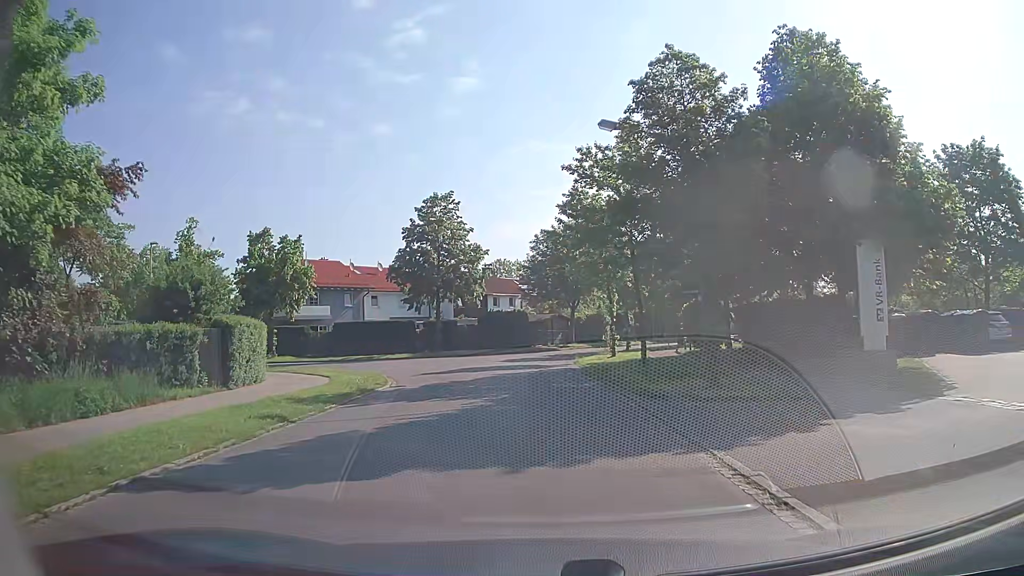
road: residential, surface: asphalt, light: Day
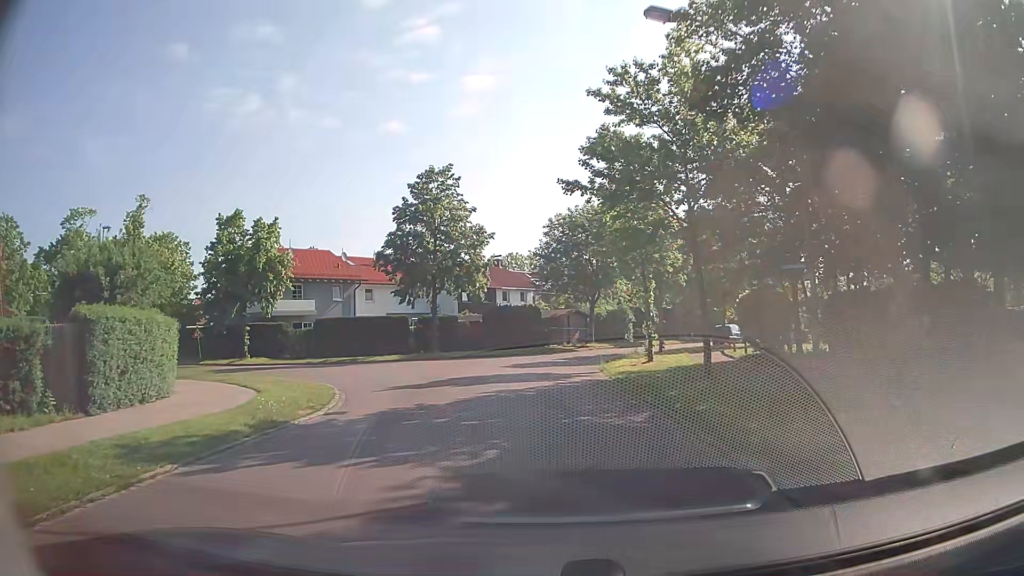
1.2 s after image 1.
(-0.1, +7.1) m; -2°
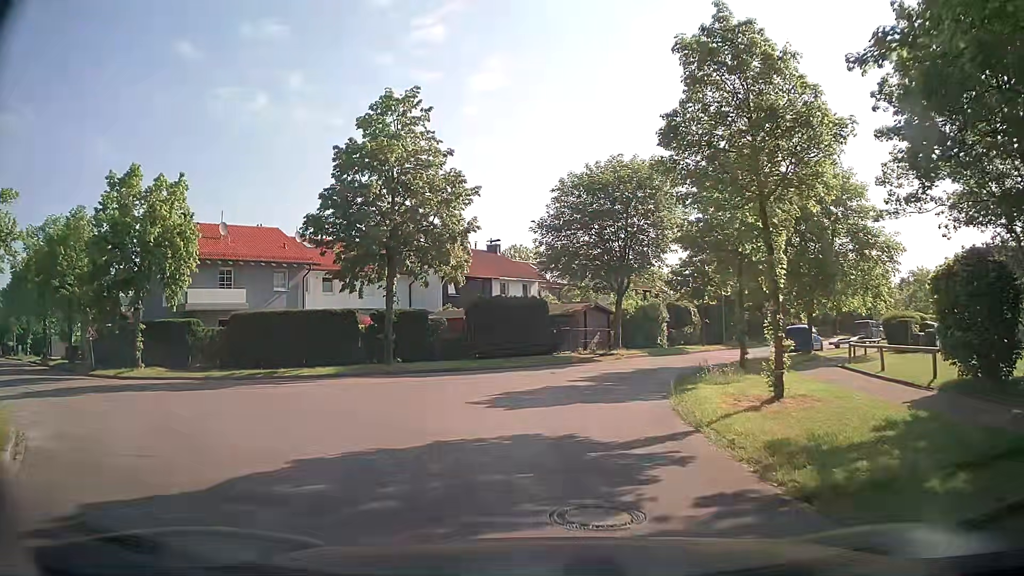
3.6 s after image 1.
(-0.1, +13.0) m; 0°
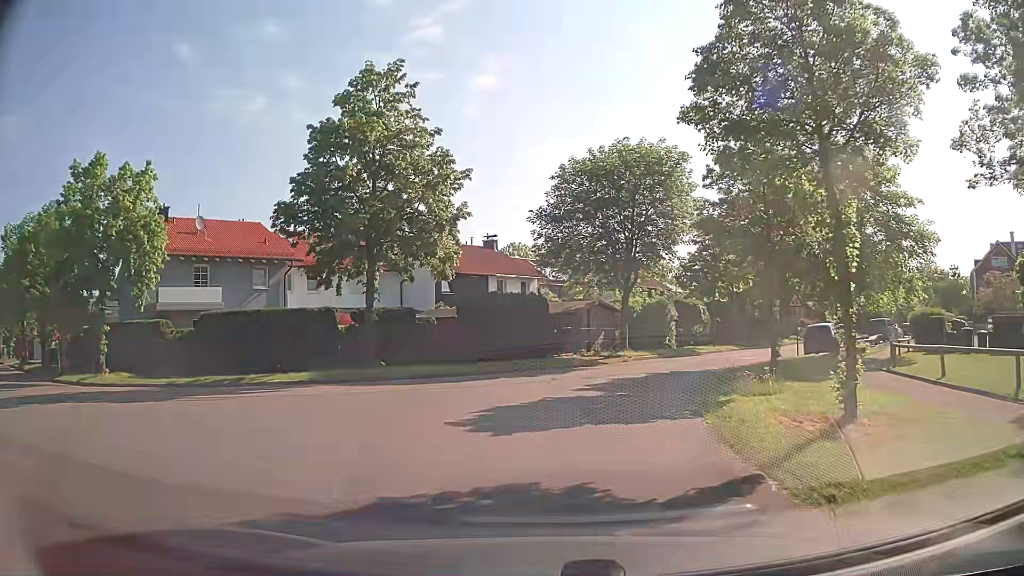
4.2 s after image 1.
(0.0, +2.9) m; 0°
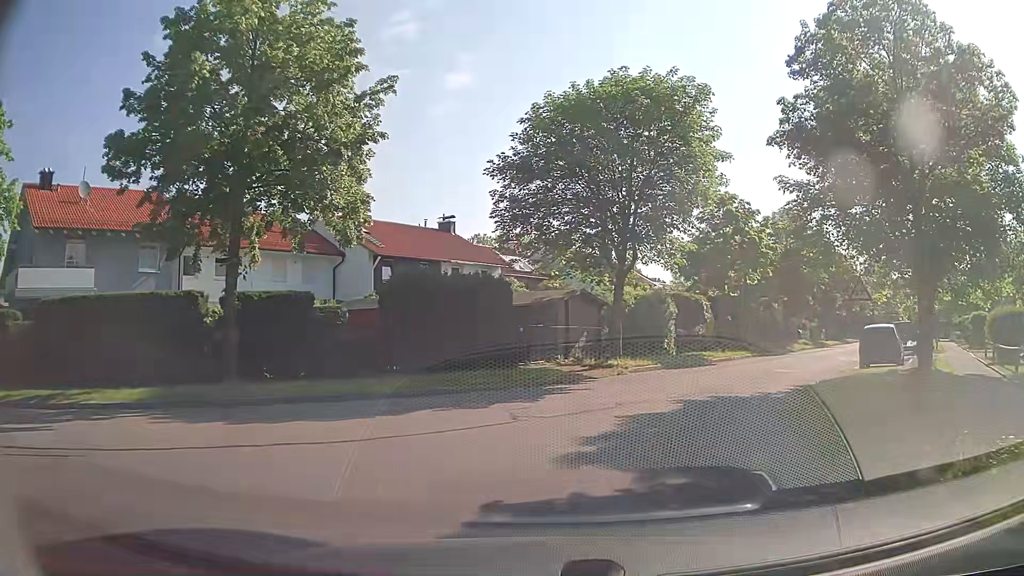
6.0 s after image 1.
(0.0, +8.9) m; +2°
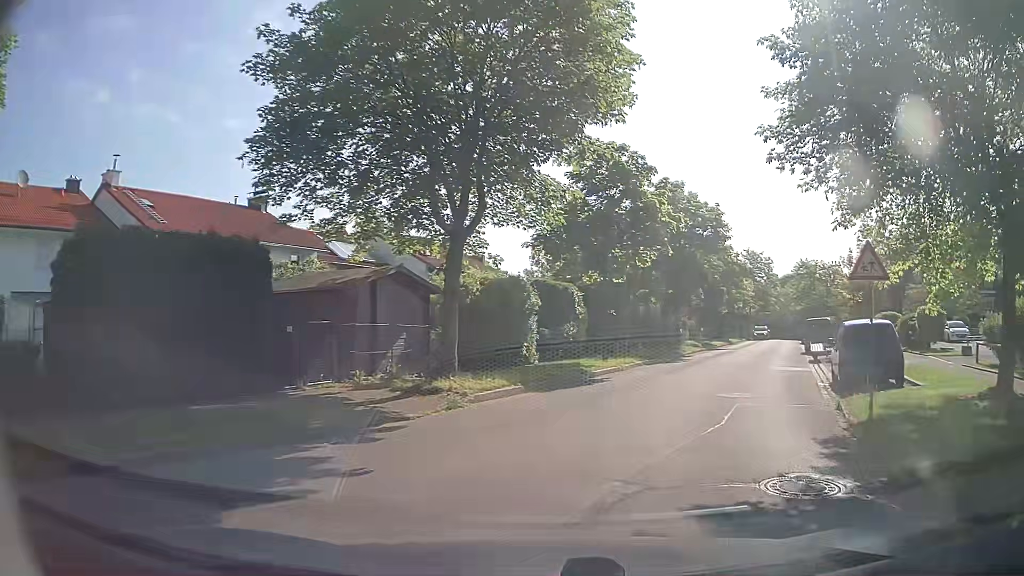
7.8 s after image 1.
(+0.8, +9.1) m; +12°
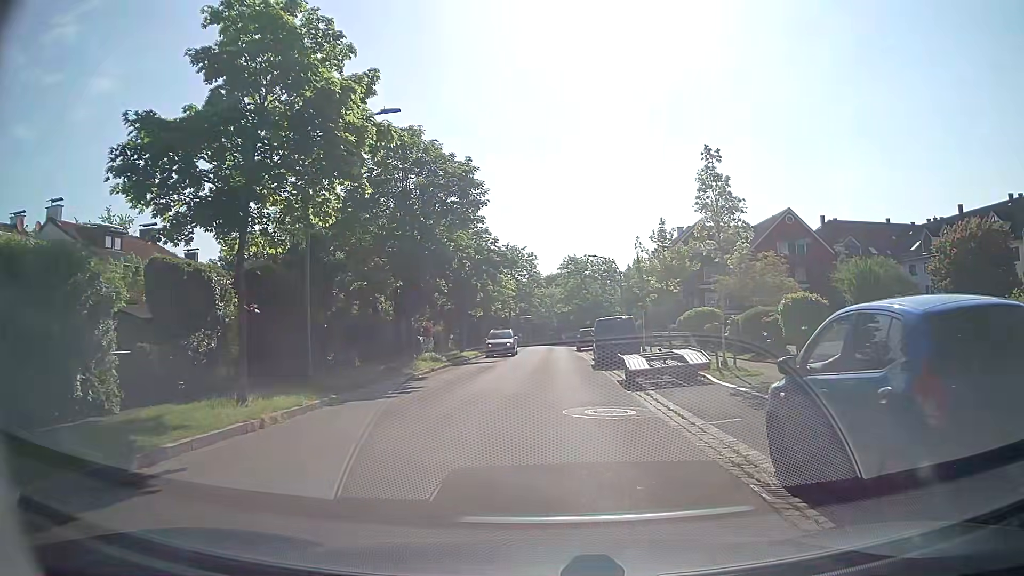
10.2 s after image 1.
(+2.7, +11.4) m; +22°
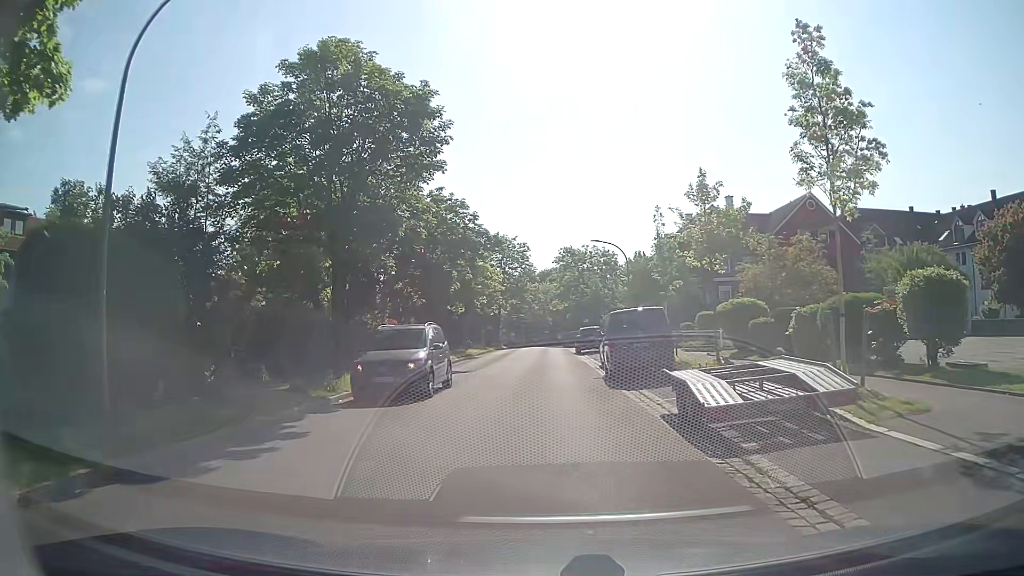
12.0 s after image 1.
(+0.1, +8.6) m; 0°
